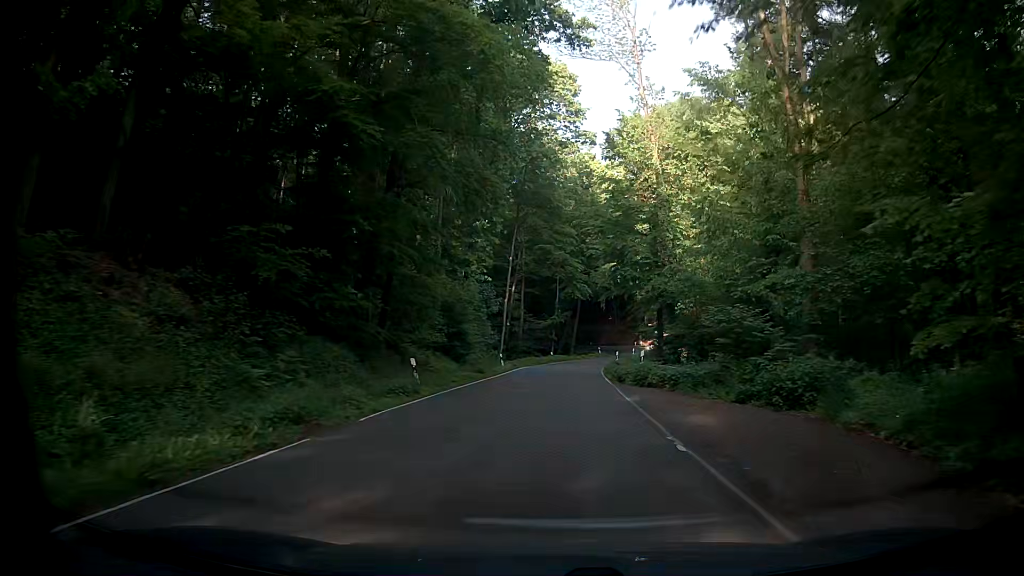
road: secondary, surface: asphalt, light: Day
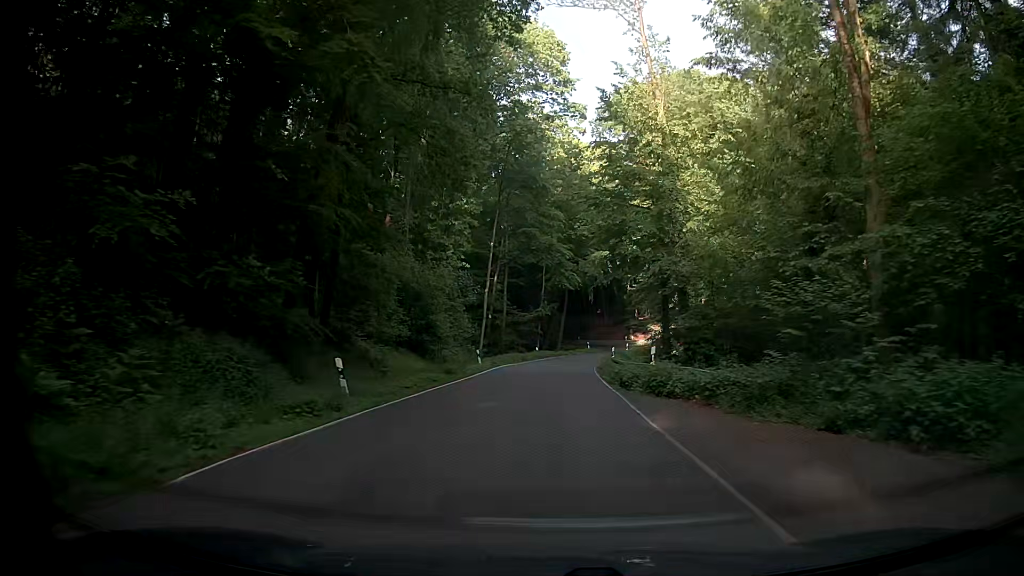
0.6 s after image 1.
(+0.2, +6.4) m; +2°
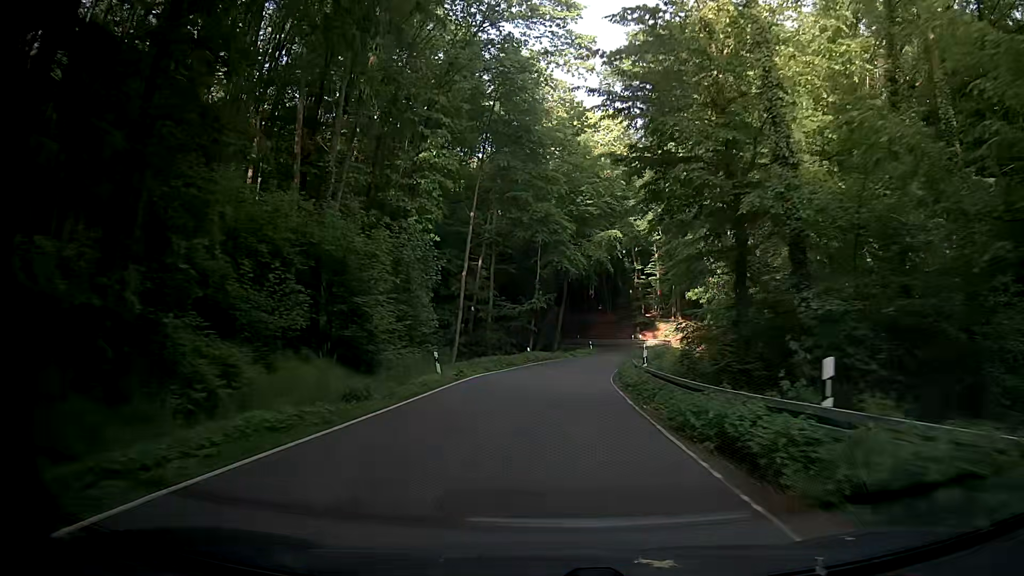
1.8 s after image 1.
(-0.1, +13.8) m; +1°
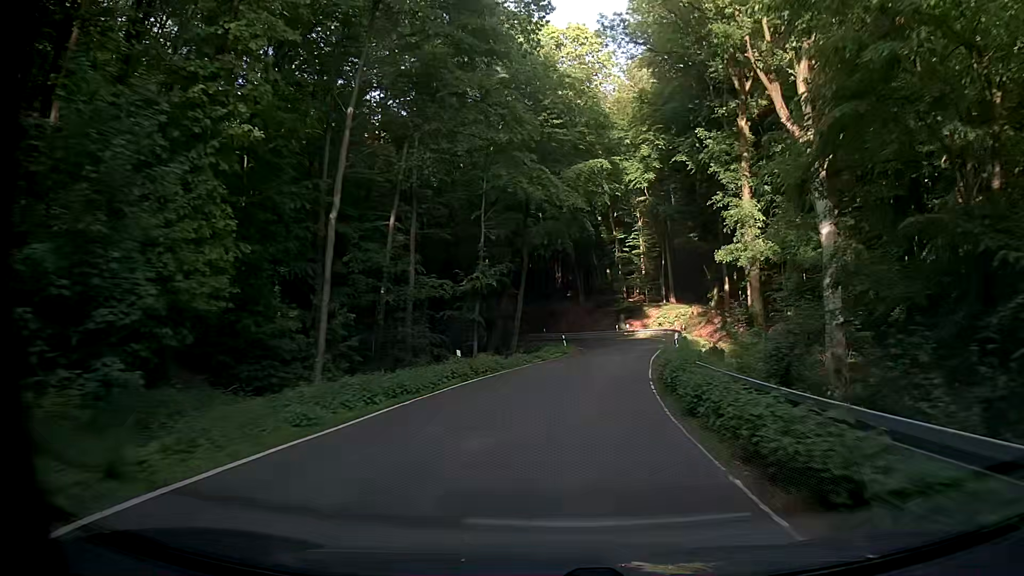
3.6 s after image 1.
(+0.4, +22.3) m; +2°
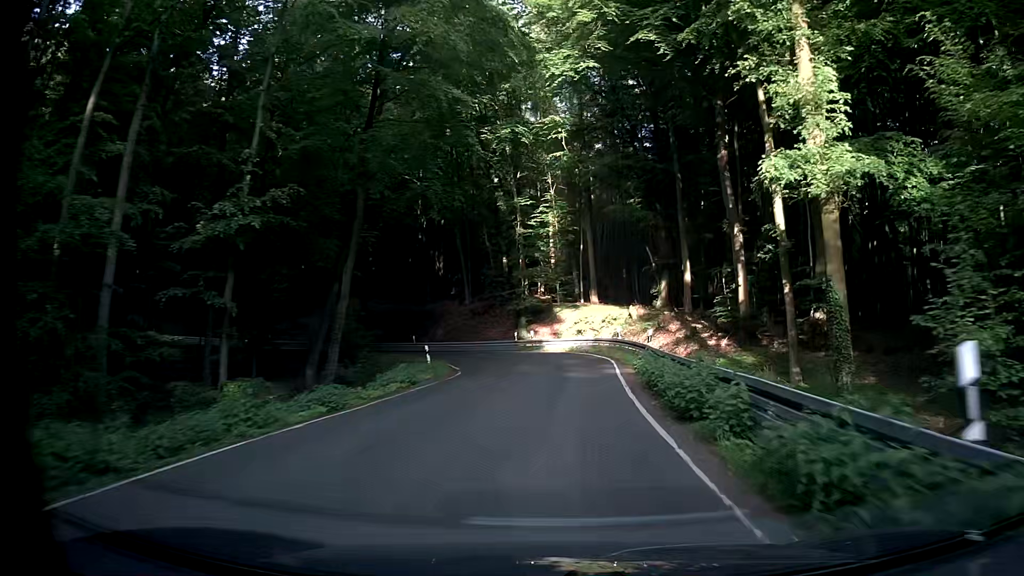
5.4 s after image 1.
(+1.7, +22.3) m; +9°
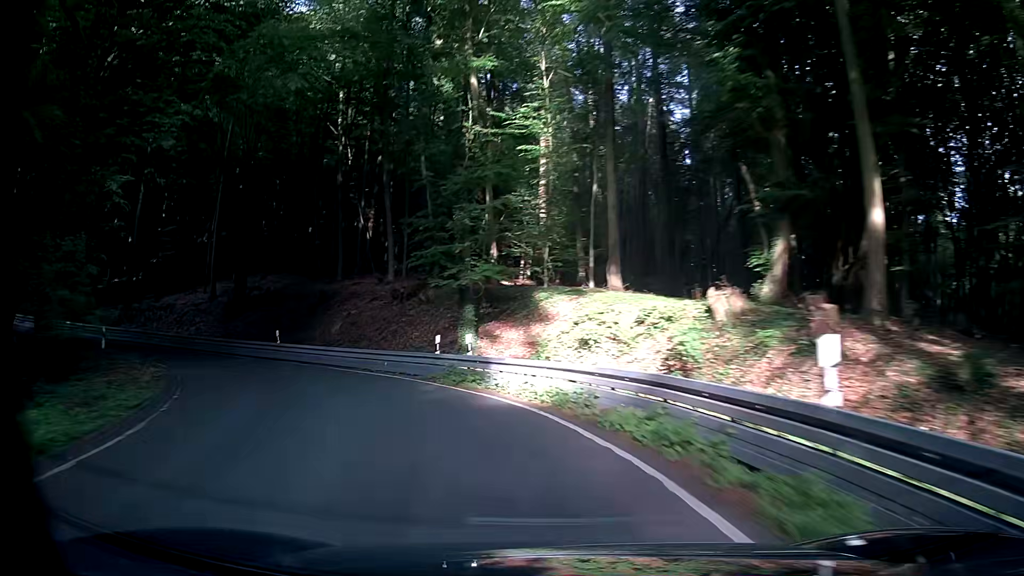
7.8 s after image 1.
(+1.3, +26.4) m; +1°
